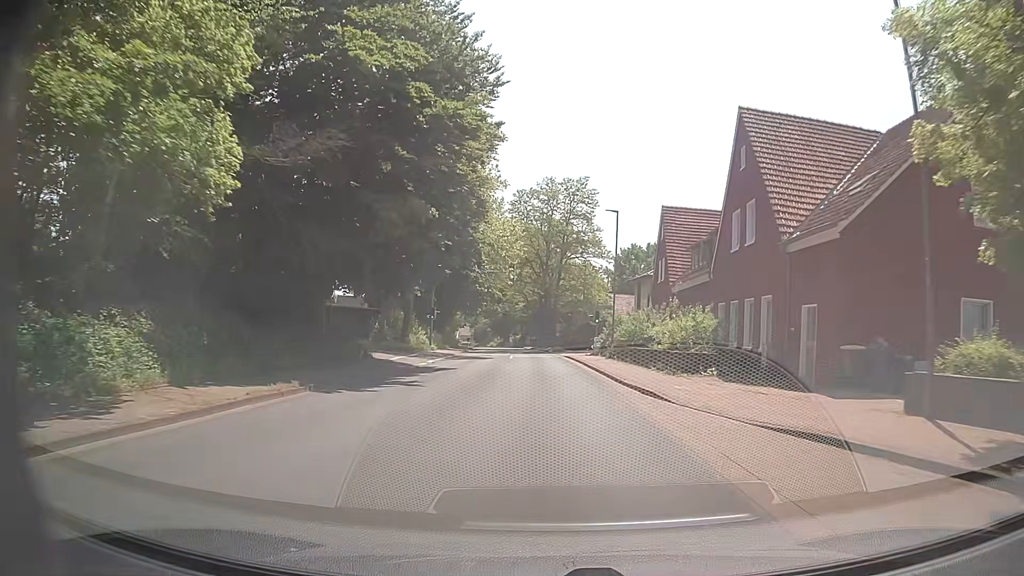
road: tertiary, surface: asphalt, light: Day
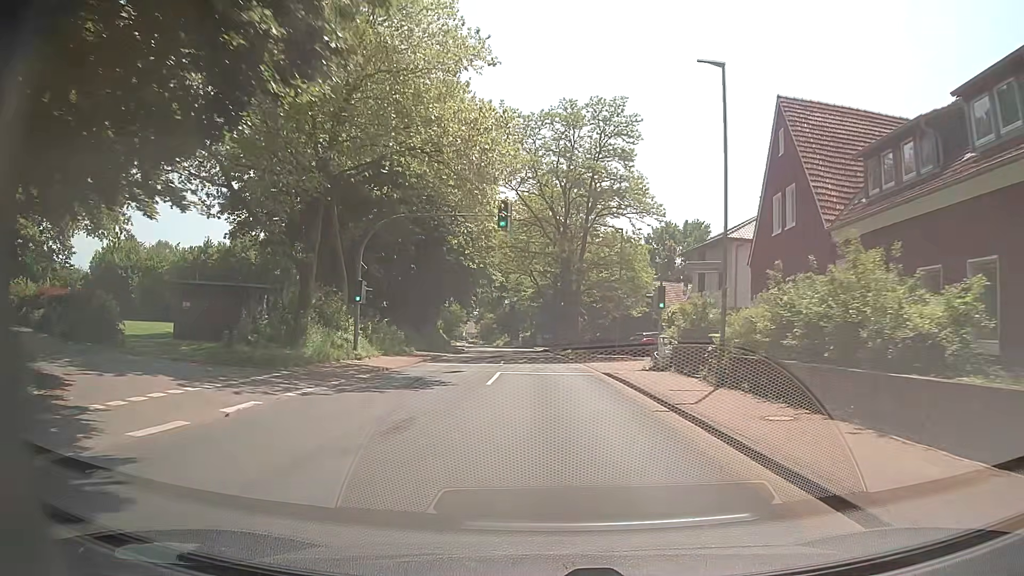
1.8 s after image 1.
(-0.2, +22.9) m; -1°
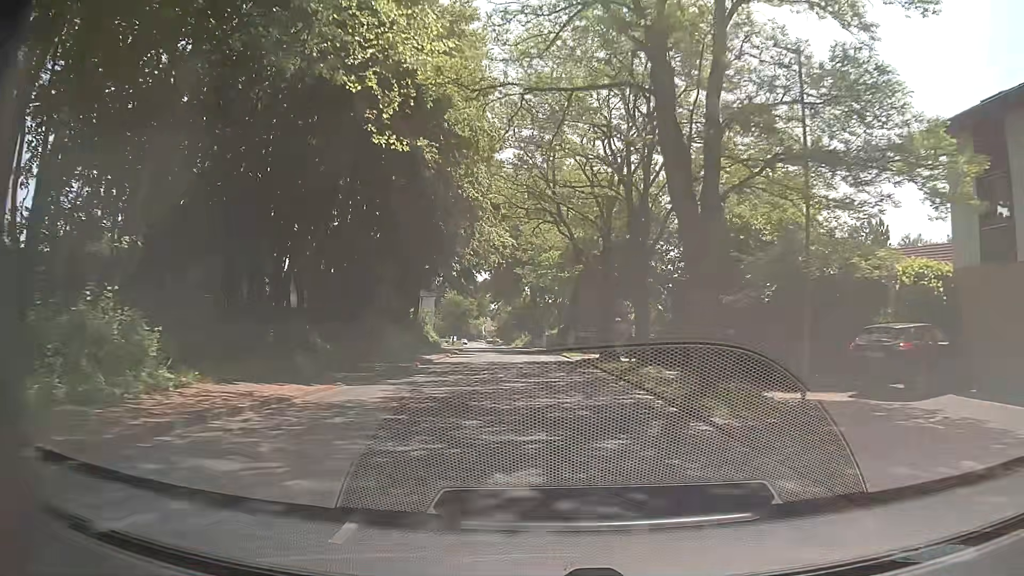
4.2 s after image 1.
(-0.8, +30.7) m; -3°
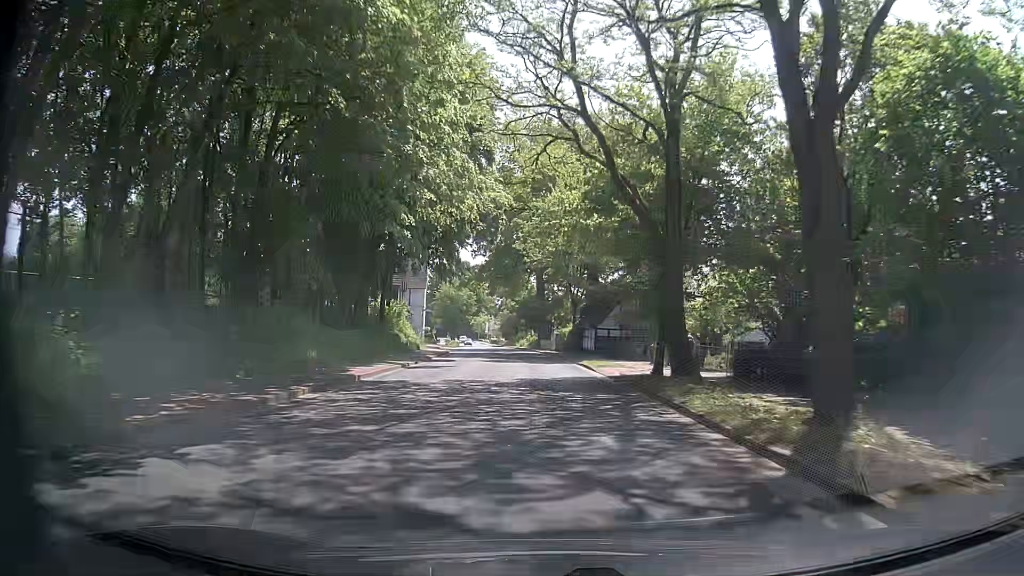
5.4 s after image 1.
(0.0, +15.4) m; 0°
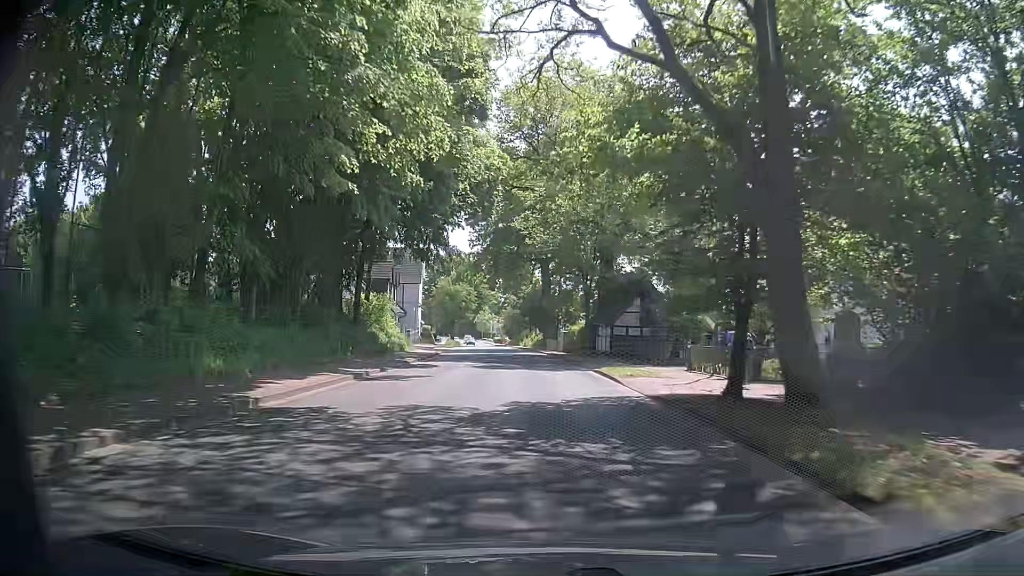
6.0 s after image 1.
(-0.1, +7.7) m; -1°
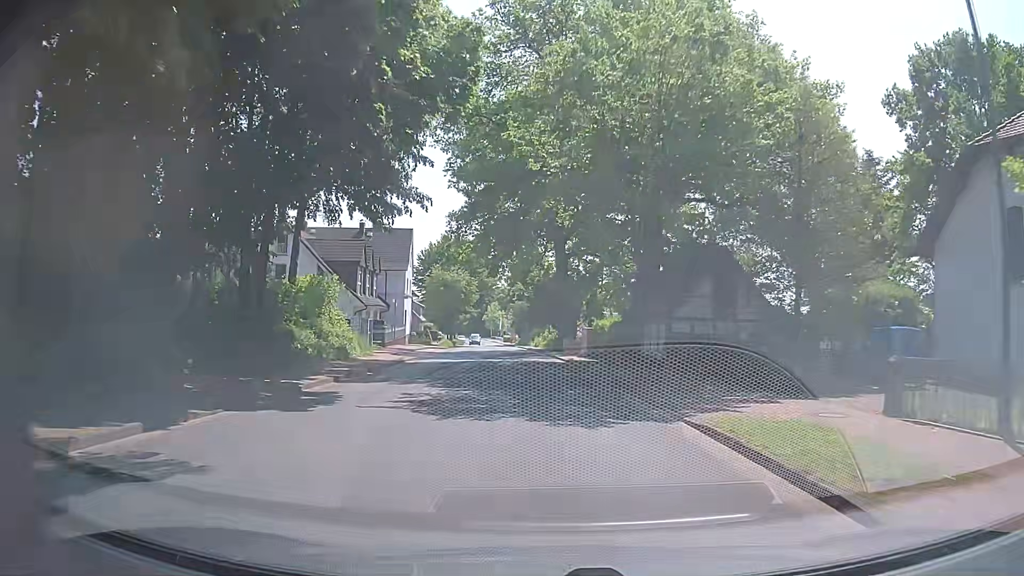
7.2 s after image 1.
(-0.1, +15.3) m; 0°
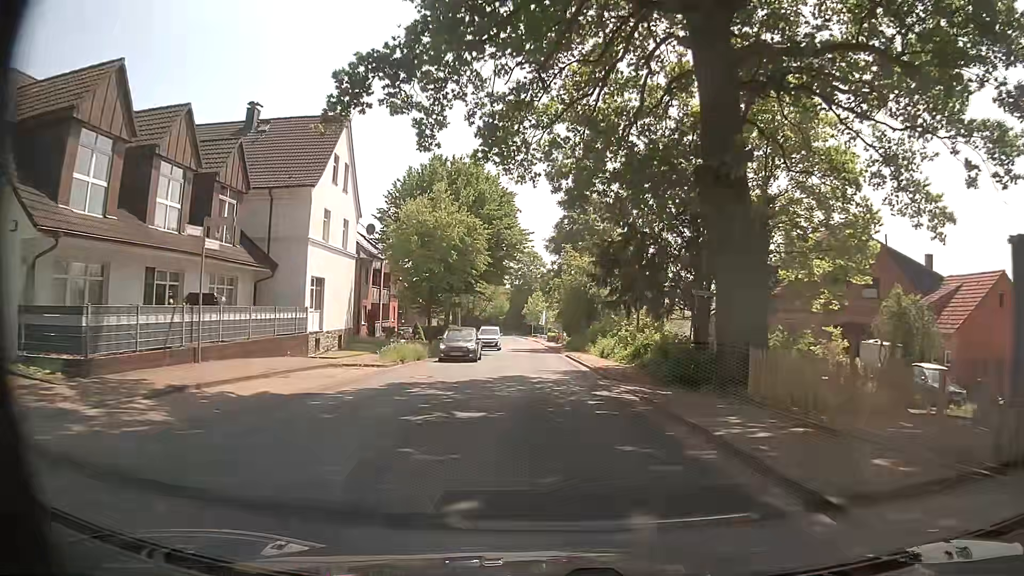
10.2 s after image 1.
(-1.9, +38.3) m; -5°
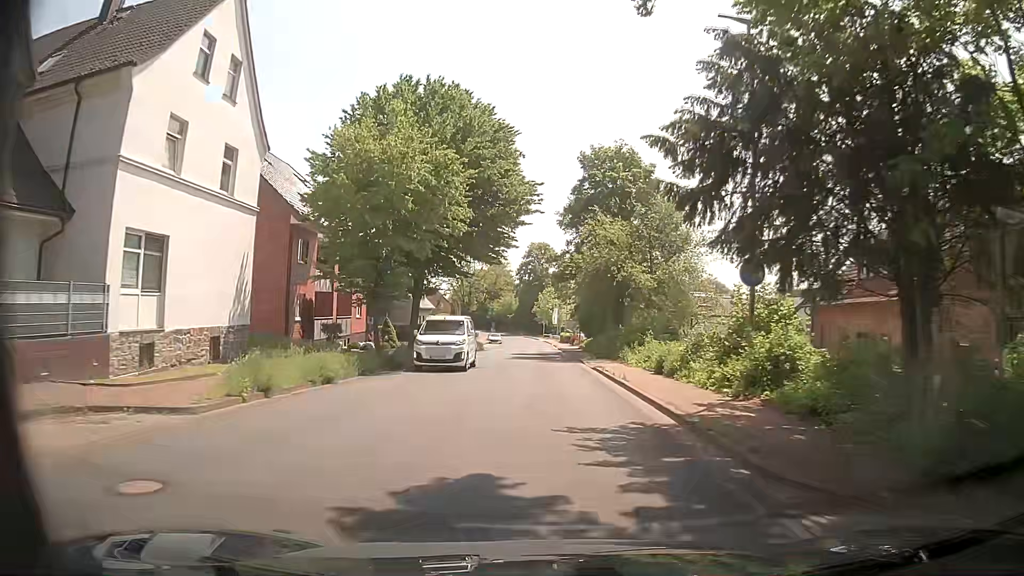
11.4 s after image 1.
(-0.2, +15.4) m; -2°
(0, +10) (0, +20) (0, +30) (0, +40) (0, +50) (0, +60) (0, +70) (0, +80) (0, +90) (0, +100) m
